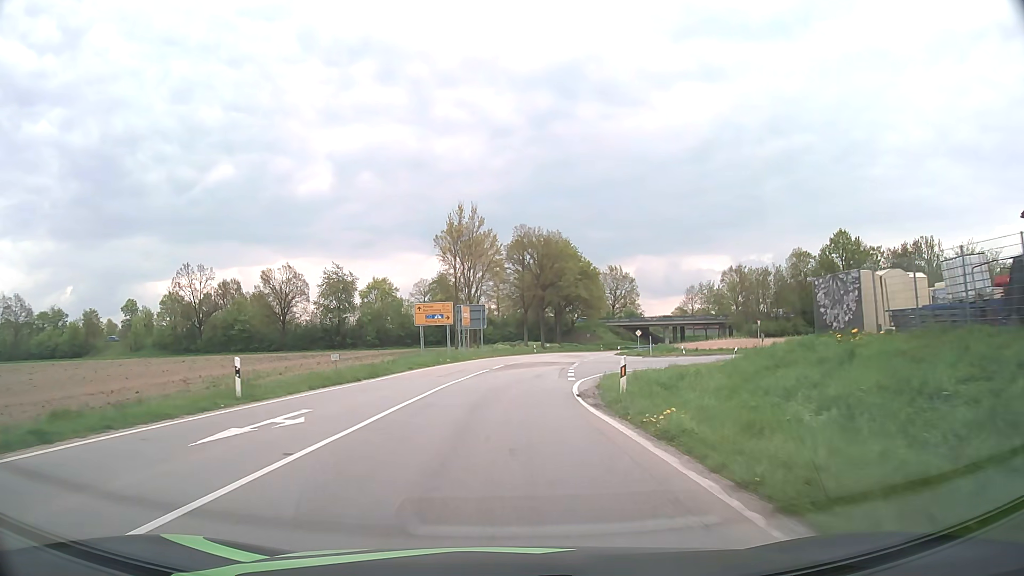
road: tertiary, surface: asphalt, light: Day
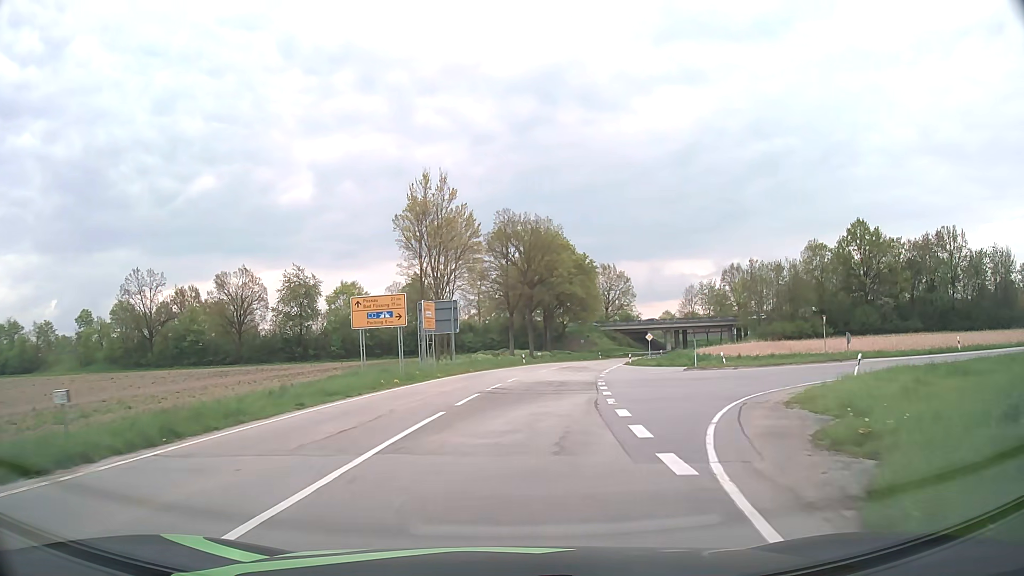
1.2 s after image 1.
(+0.1, +16.2) m; +1°
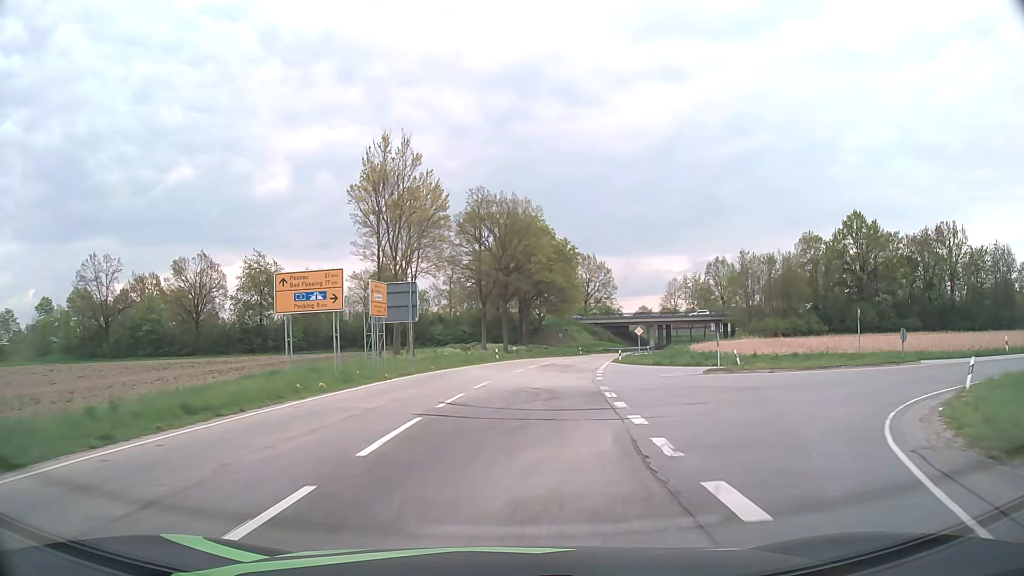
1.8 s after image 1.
(+0.1, +8.2) m; +2°
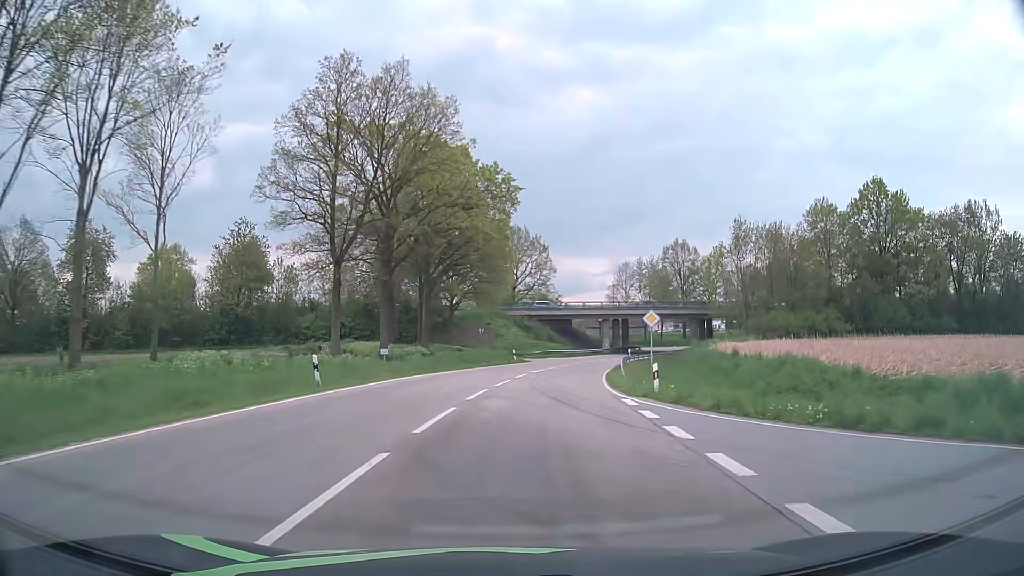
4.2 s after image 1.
(+2.2, +34.1) m; +7°
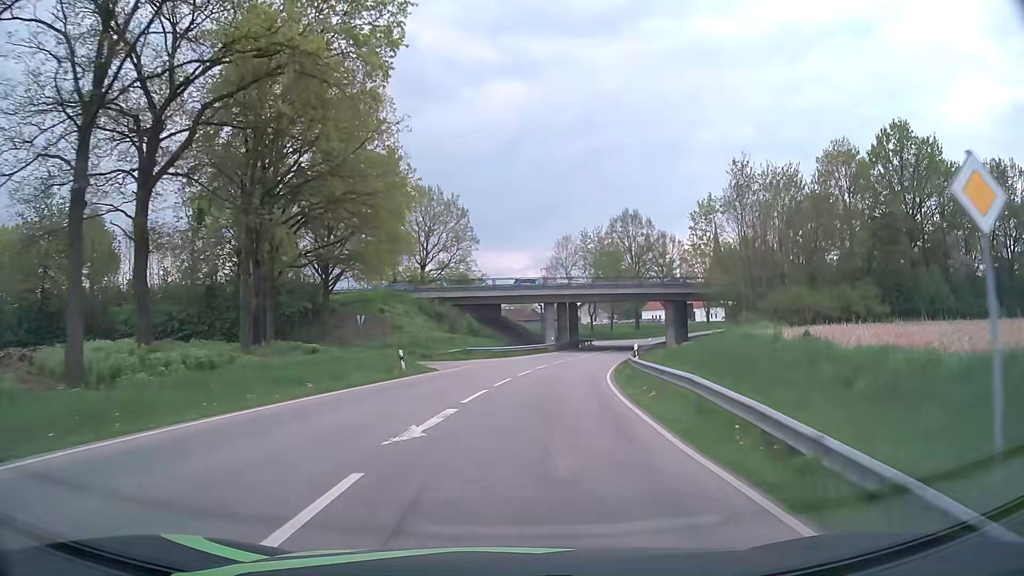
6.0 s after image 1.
(+1.5, +26.0) m; +6°
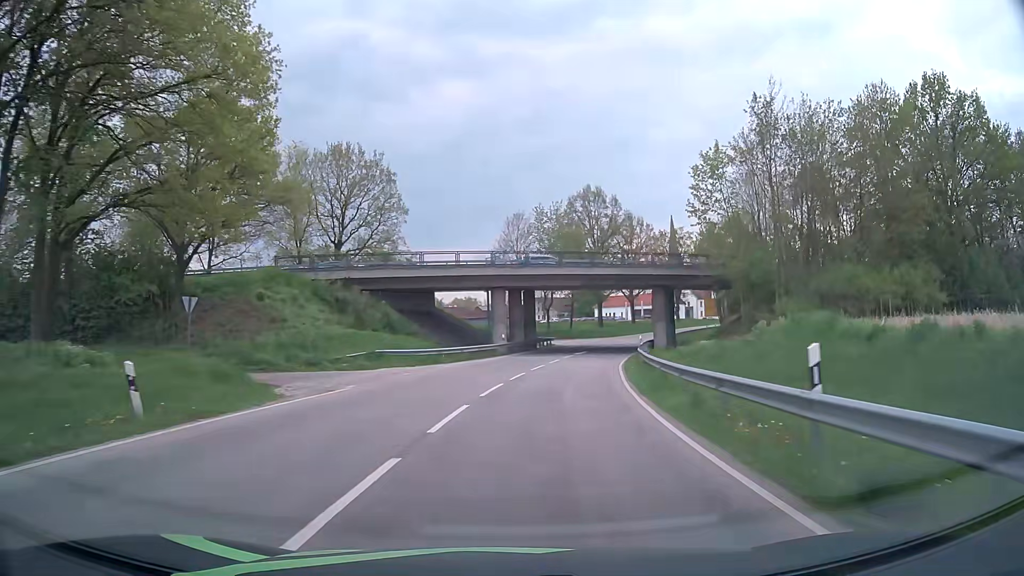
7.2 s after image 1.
(+0.6, +17.6) m; +5°
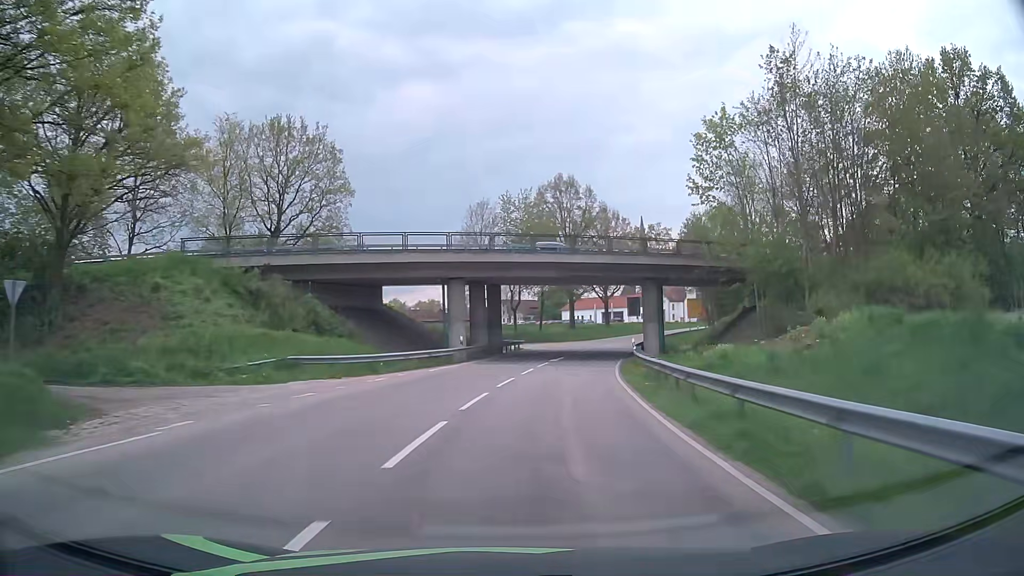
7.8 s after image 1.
(+0.2, +8.9) m; +3°
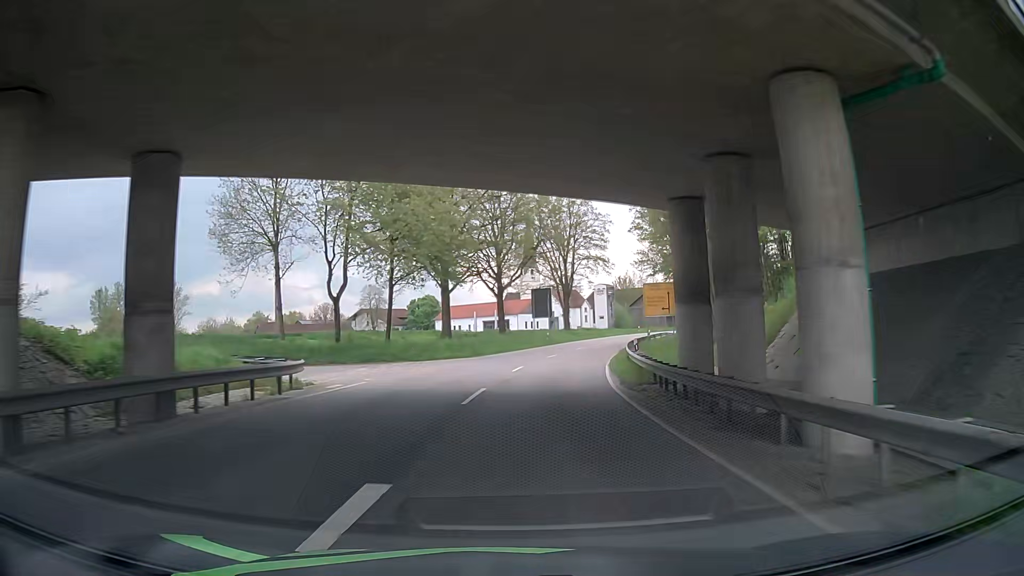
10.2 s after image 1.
(+3.6, +35.7) m; +11°
(+1, +10) (+1, +20) (+2, +30) (+4, +40) (+6, +50) (+9, +59) (+12, +68) (+16, +78) (+21, +86) (+26, +95) m
